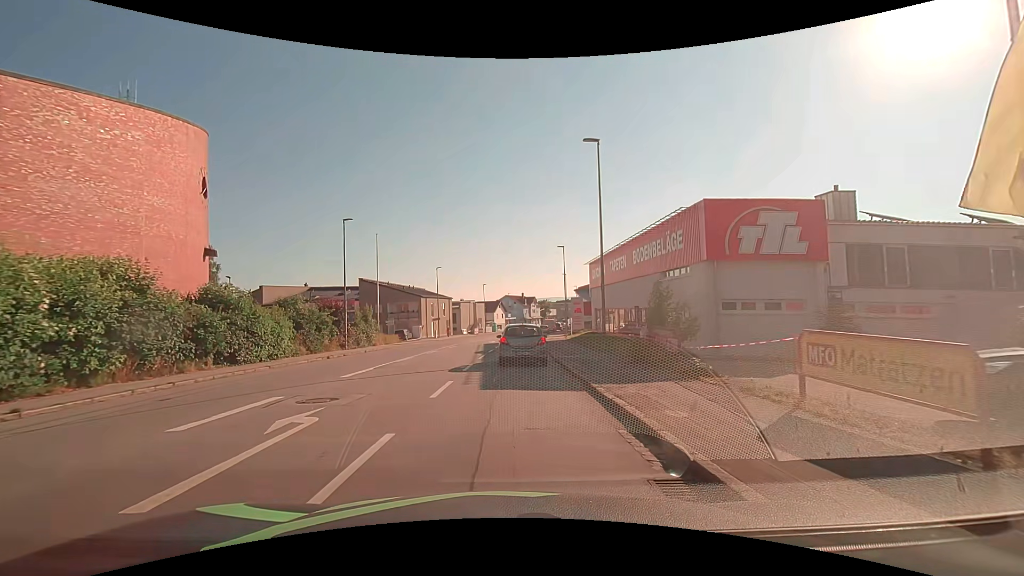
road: tertiary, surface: asphalt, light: Day
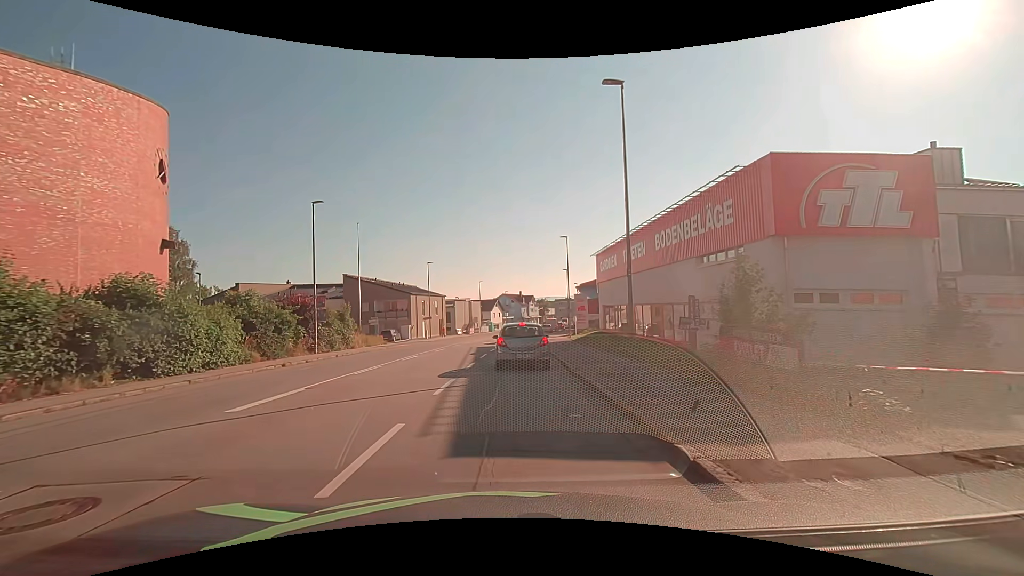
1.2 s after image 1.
(0.0, +5.6) m; -1°
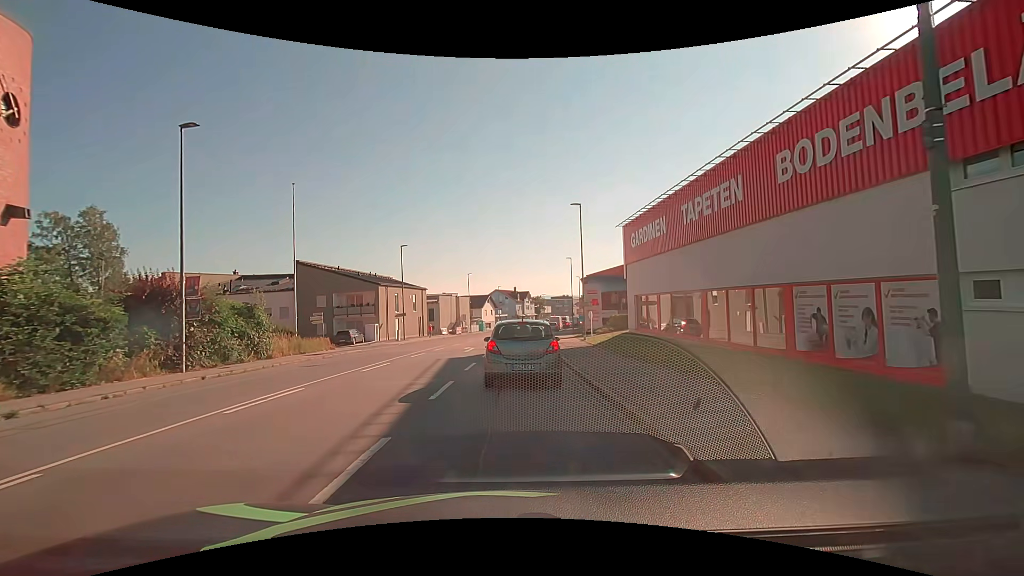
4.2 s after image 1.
(+0.2, +13.0) m; +2°
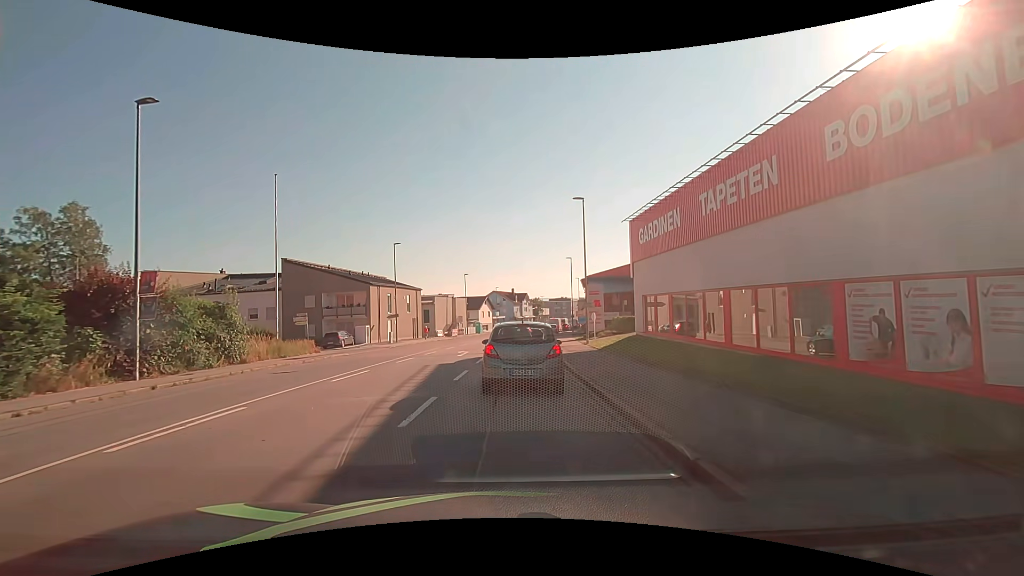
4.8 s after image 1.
(0.0, +2.4) m; -1°
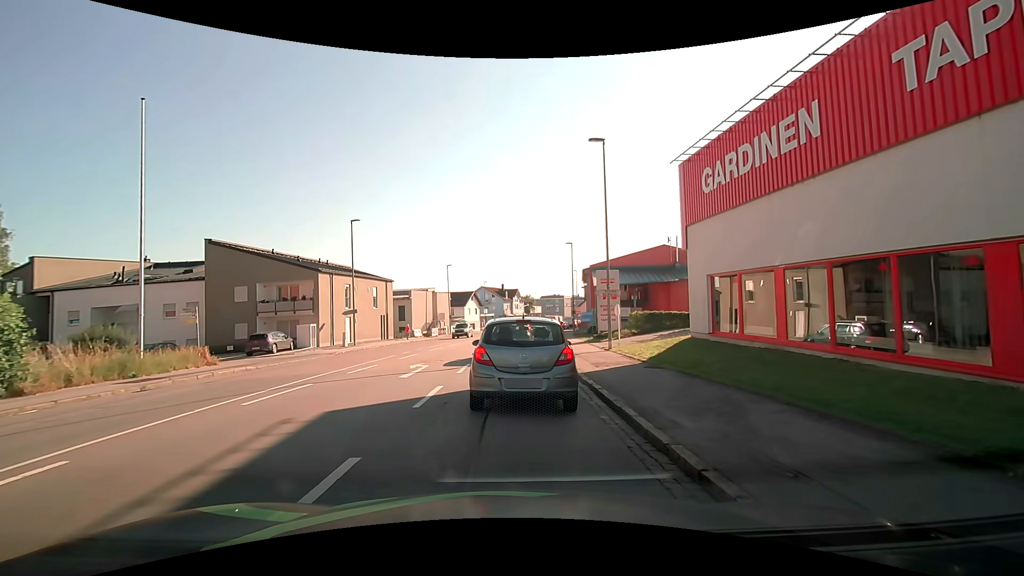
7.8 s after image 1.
(0.0, +10.7) m; +1°
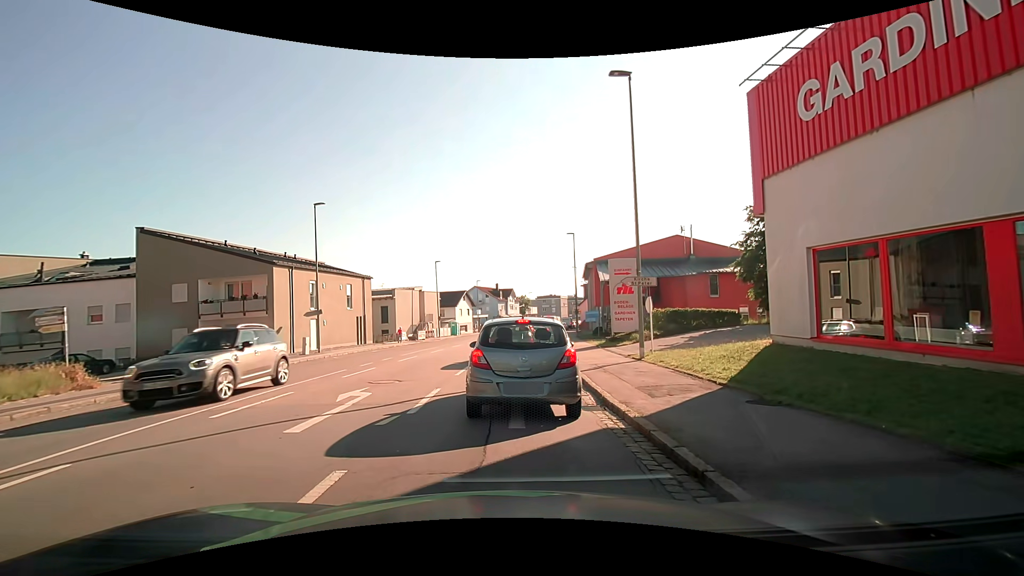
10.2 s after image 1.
(0.0, +6.4) m; 0°
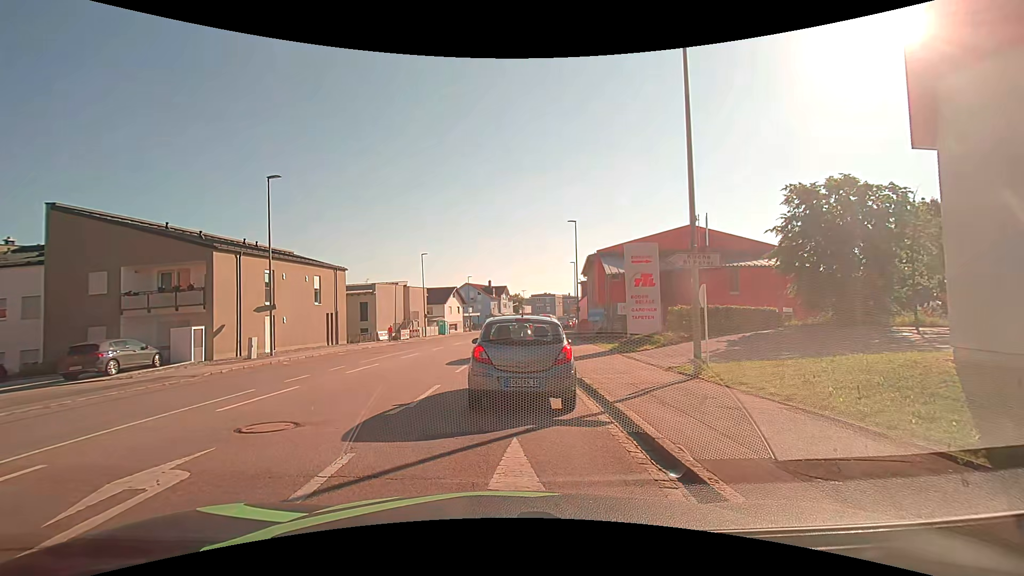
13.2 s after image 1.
(0.0, +5.6) m; -1°
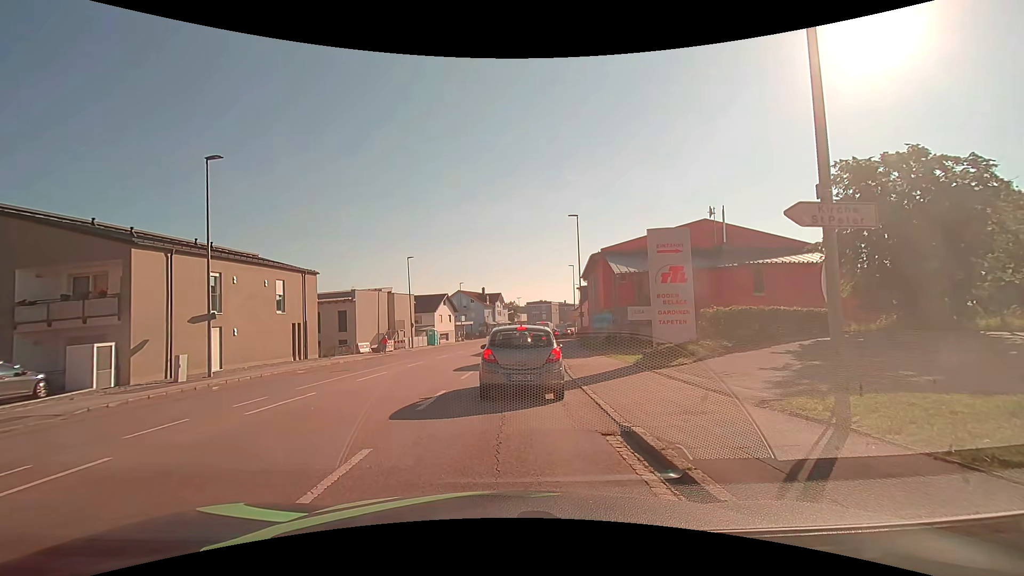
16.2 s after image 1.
(+0.2, +5.2) m; +3°
(0, +10) (0, +20) (+1, +30) (+1, +40) (+2, +50) (+3, +60) (+4, +70) (+6, +80) (+8, +90) (+9, +99) m
